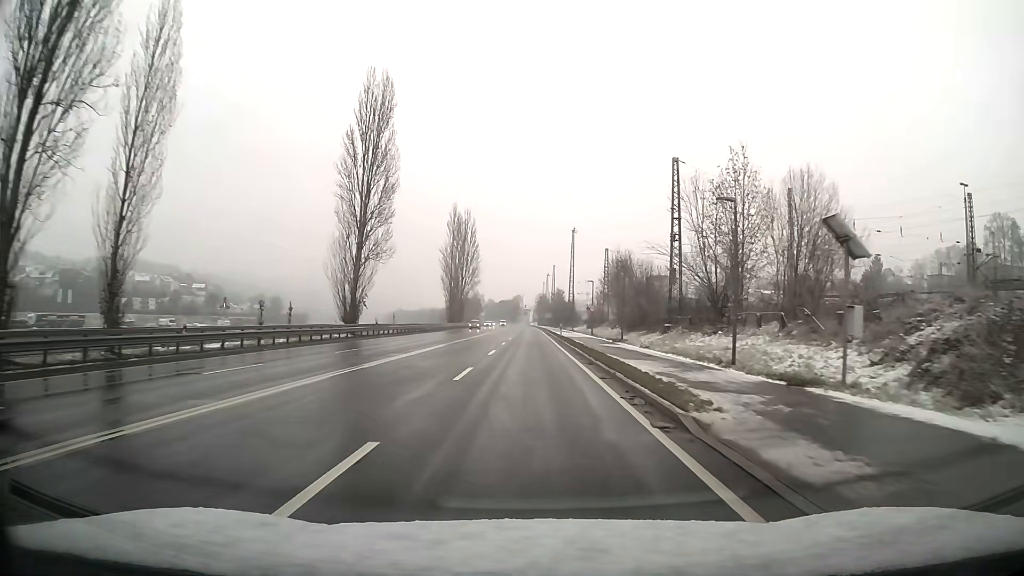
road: primary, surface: asphalt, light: Day
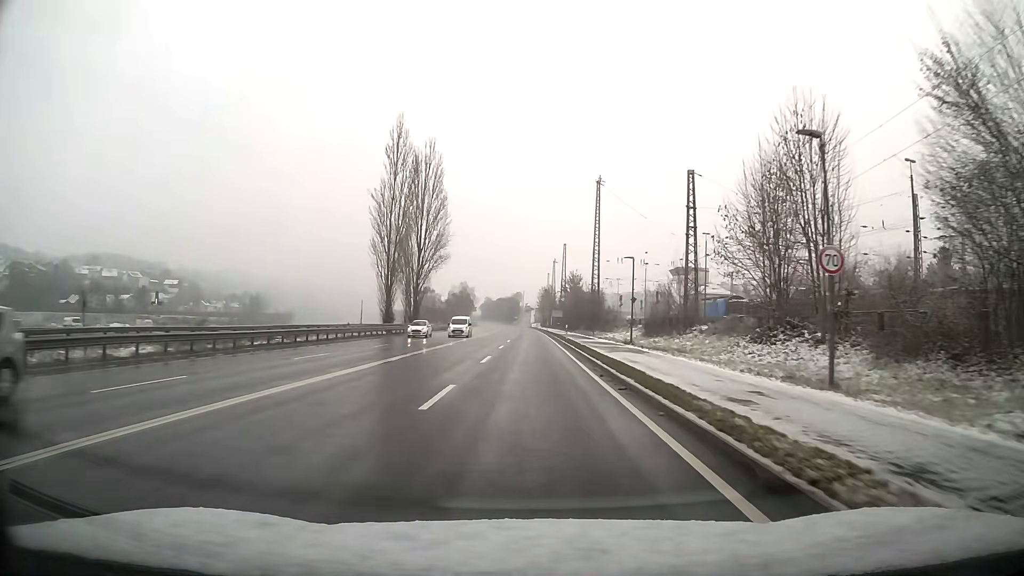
(-0.1, +53.5) m; 0°
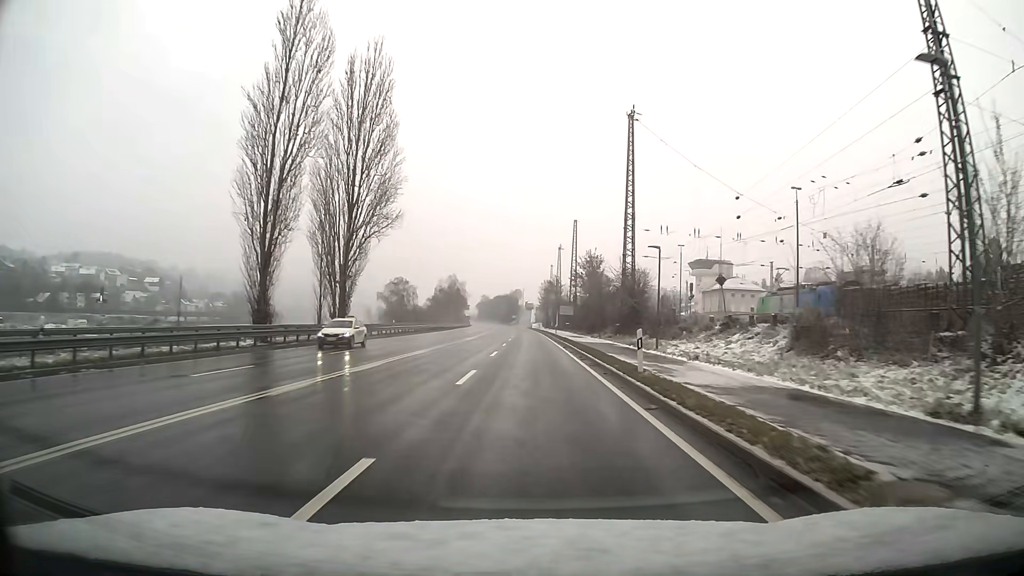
(-0.1, +32.0) m; 0°
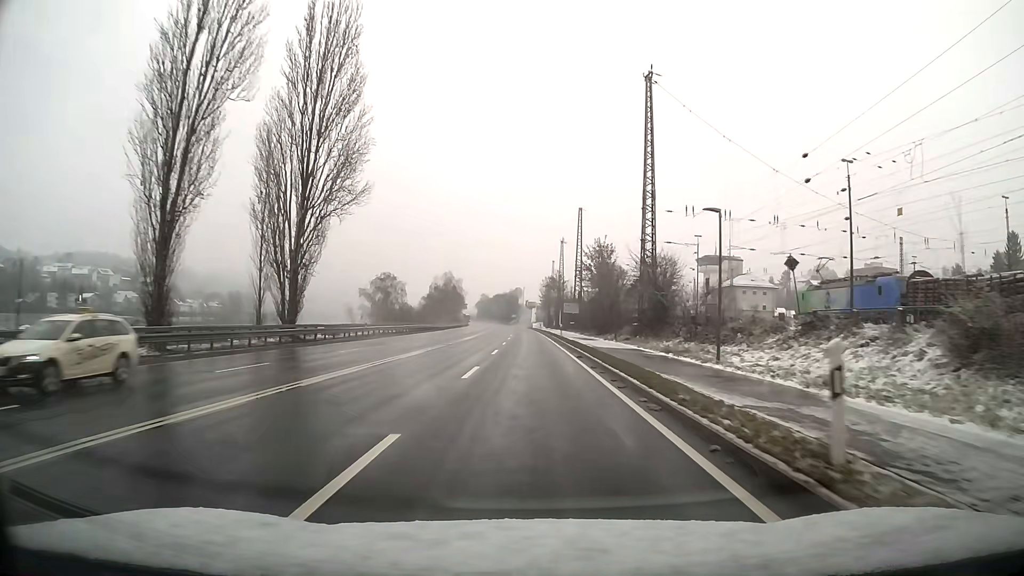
(0.0, +10.7) m; 0°
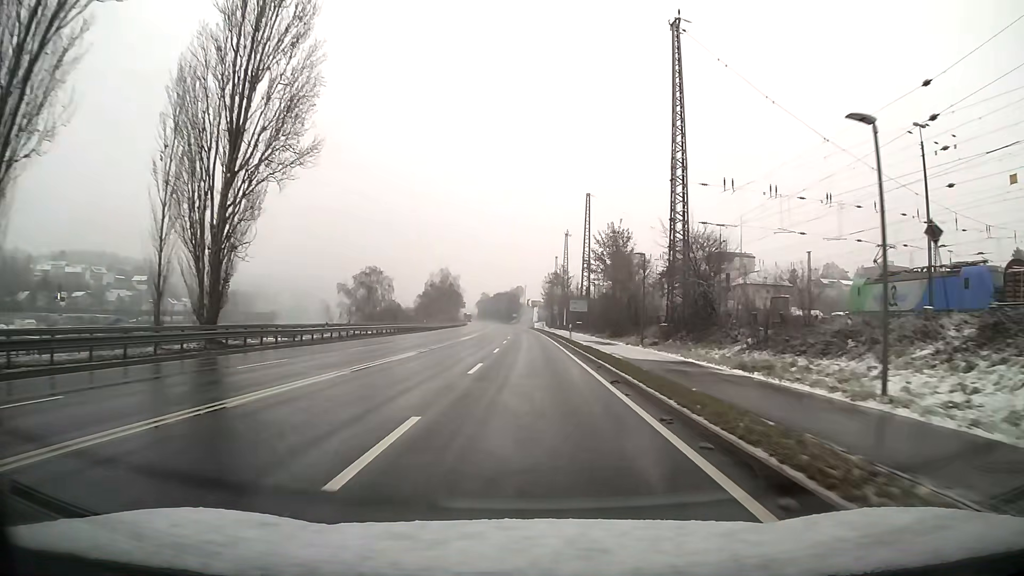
(0.0, +10.7) m; 0°
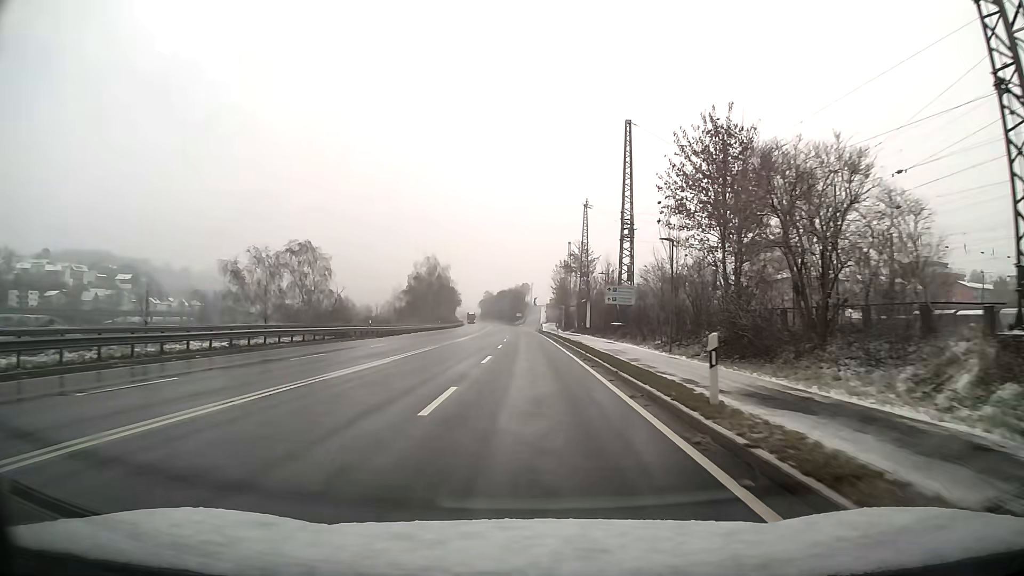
(-0.2, +32.0) m; -1°
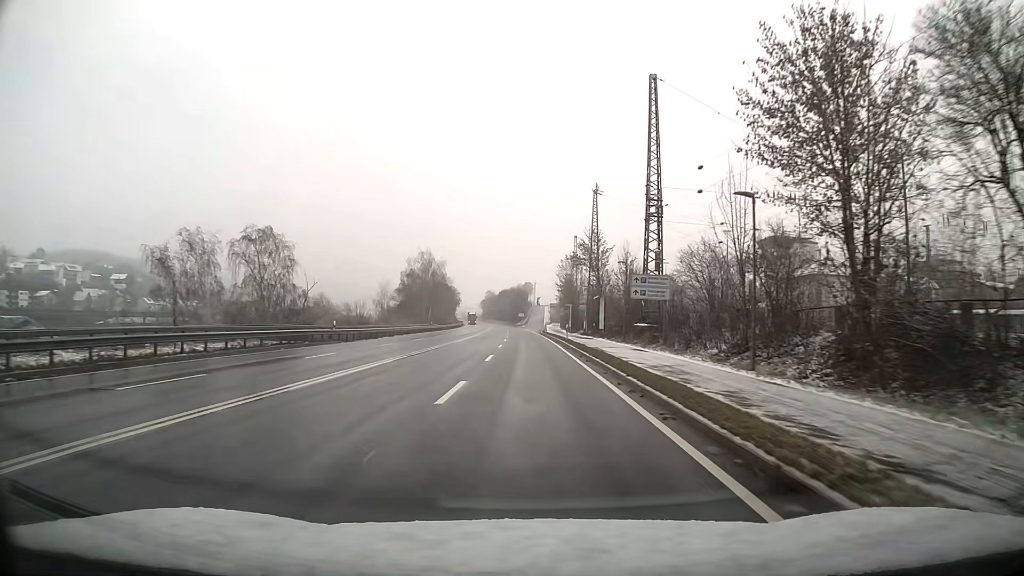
(0.0, +10.6) m; 0°
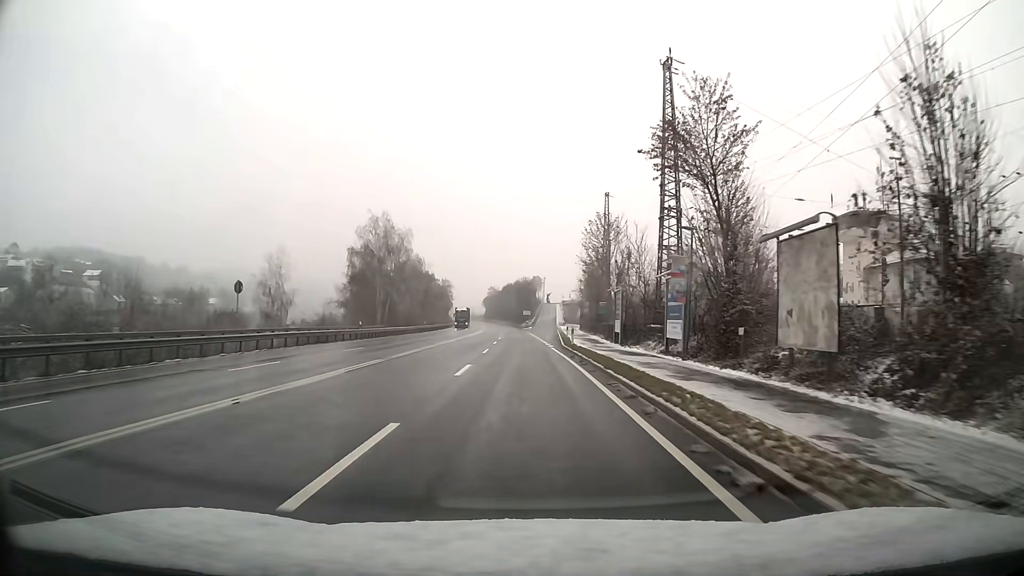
(-0.2, +42.5) m; -1°
